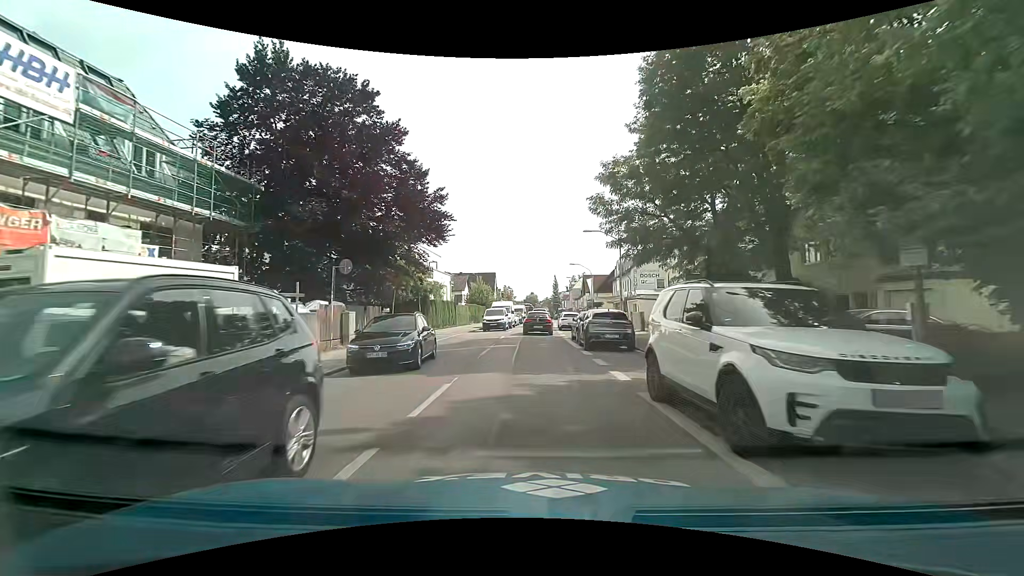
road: secondary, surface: asphalt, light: Day
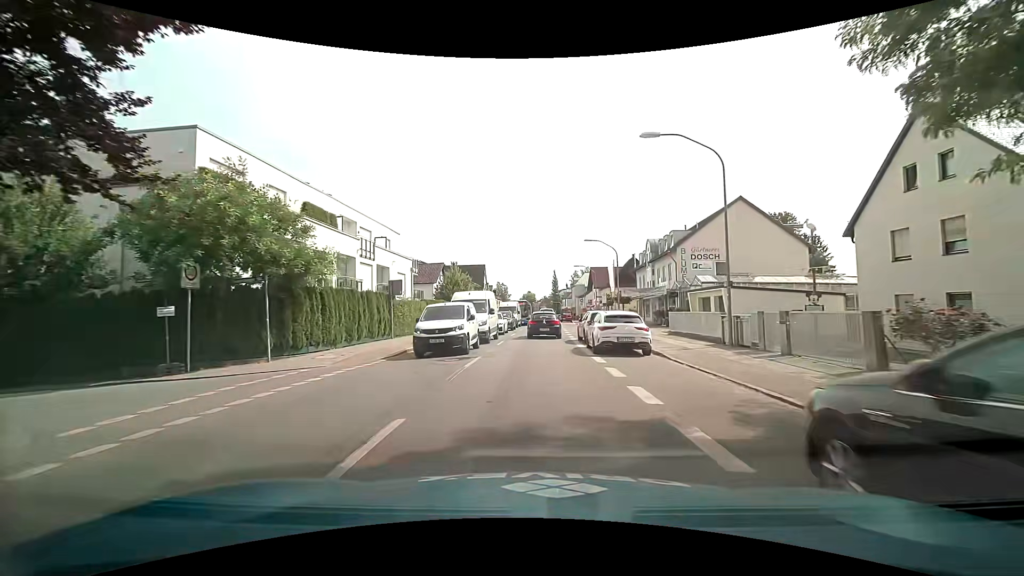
(+0.1, +22.3) m; +2°
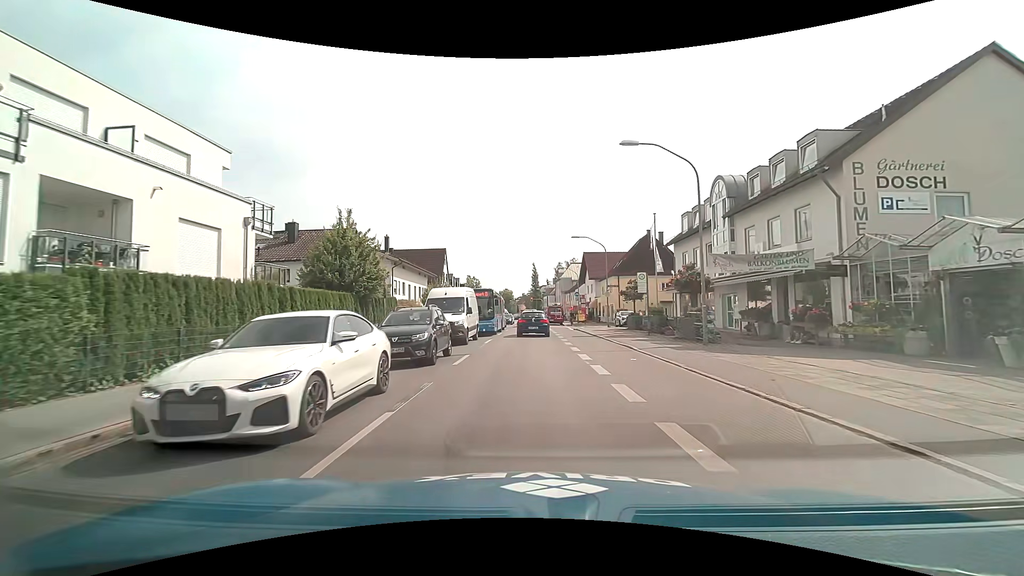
(-0.1, +26.5) m; +2°
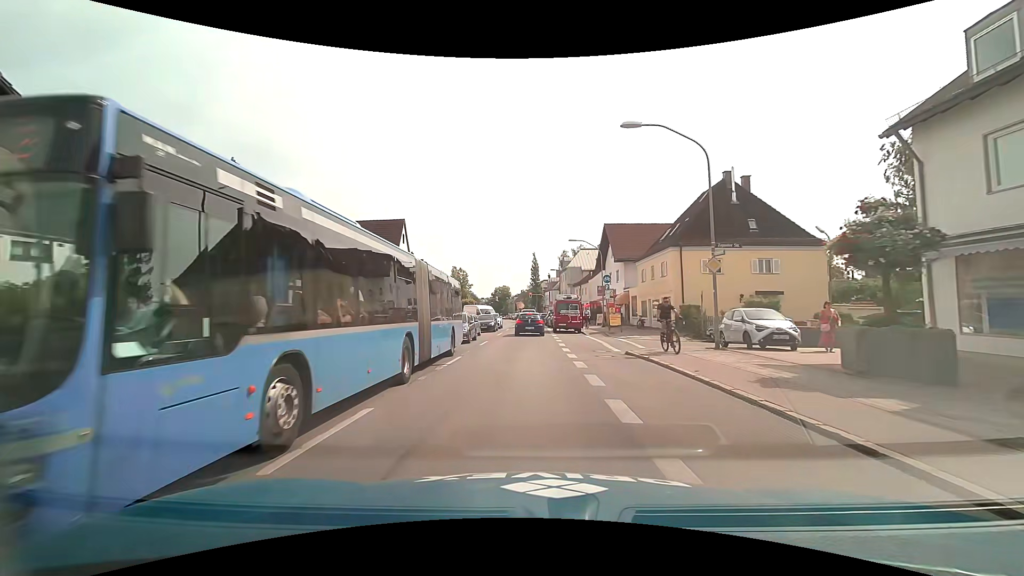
(+0.2, +26.4) m; 0°
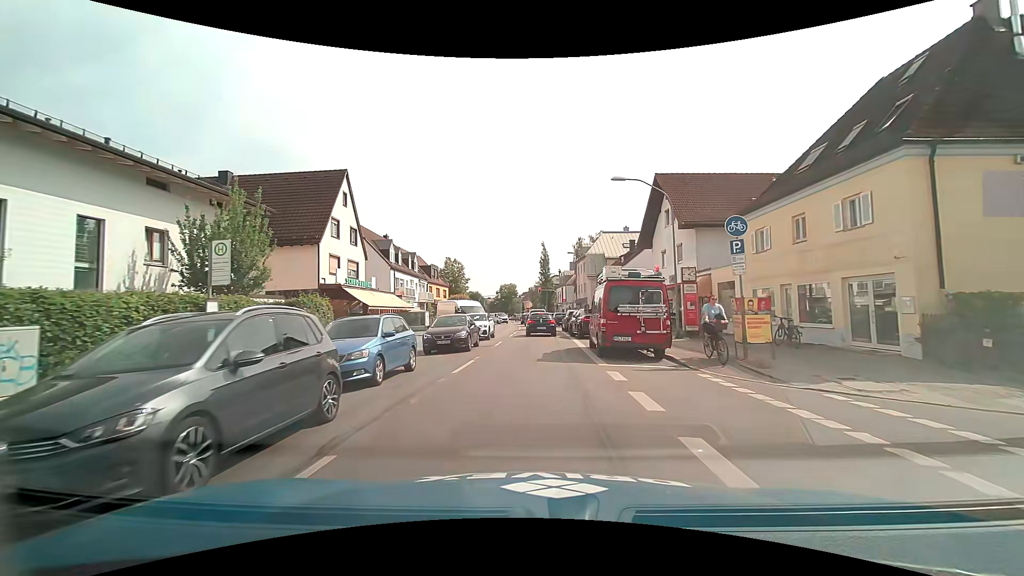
(-0.2, +20.7) m; 0°
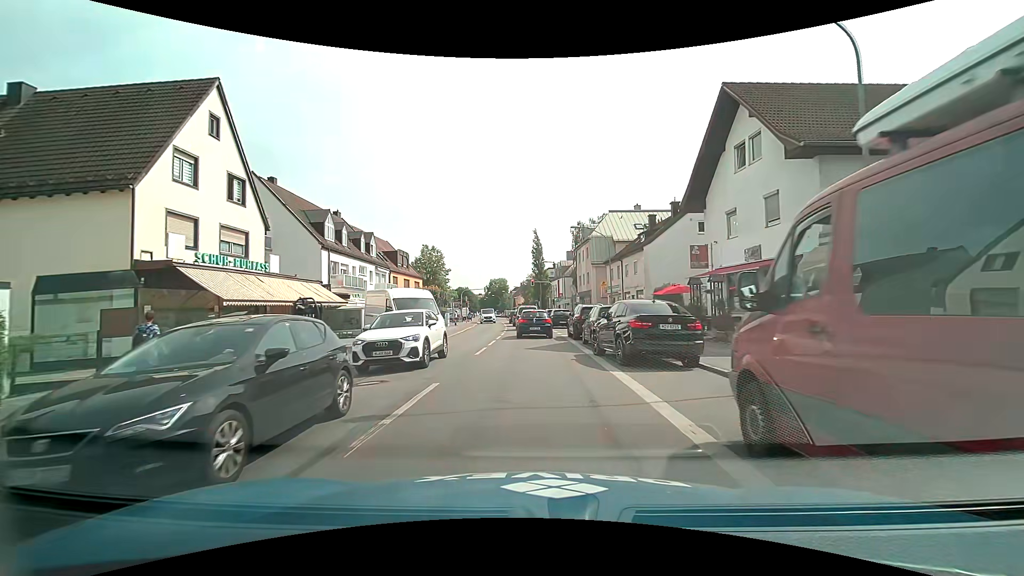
(0.0, +14.7) m; 0°
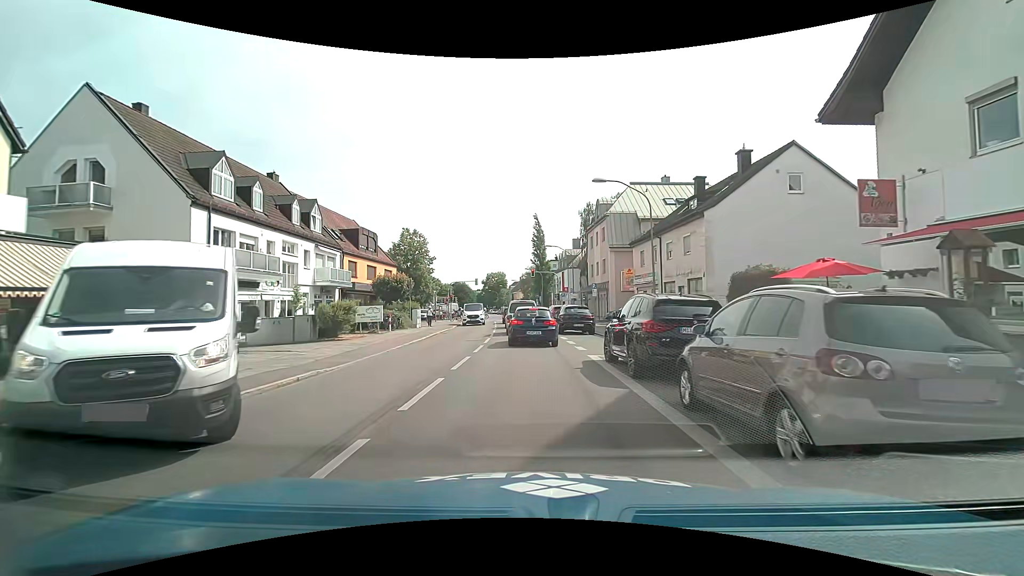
(-0.1, +13.6) m; -1°
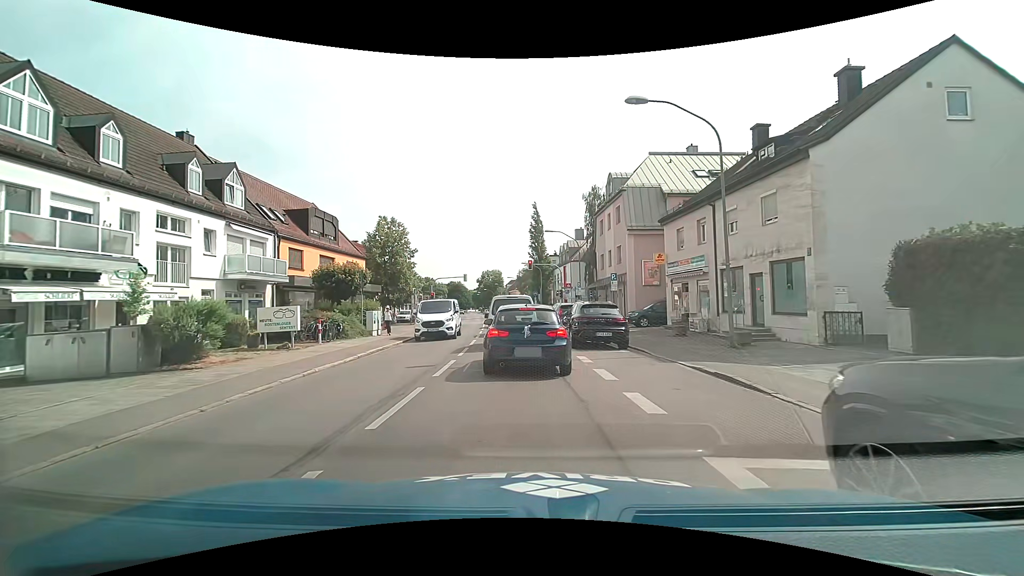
(+0.1, +9.7) m; +1°
(0, +10) (-1, +20) (-2, +30) (-3, +40) (-3, +50) (-4, +60) (-6, +70) (-7, +80) (-8, +90) (-9, +100) m
